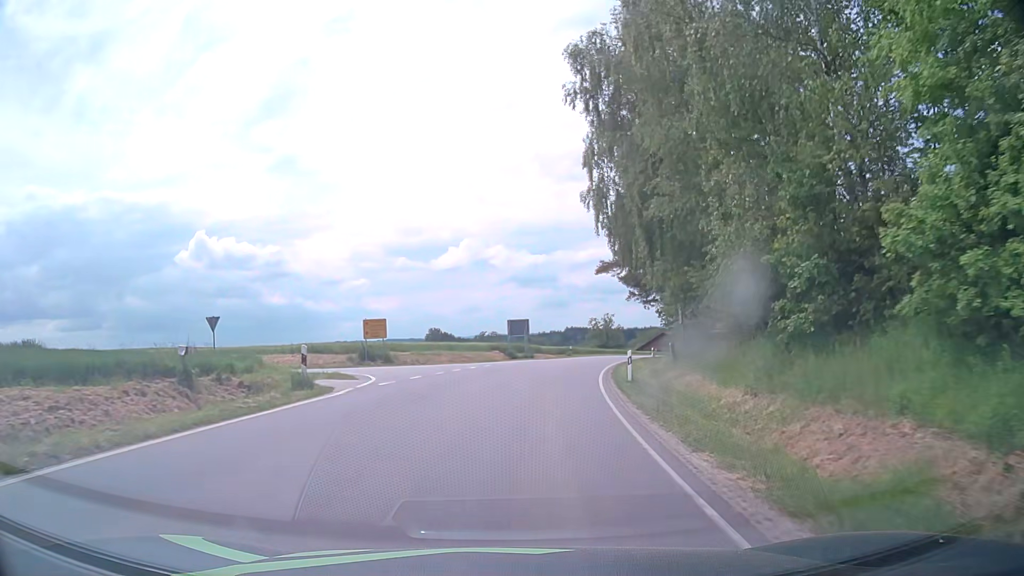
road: tertiary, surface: asphalt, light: Day
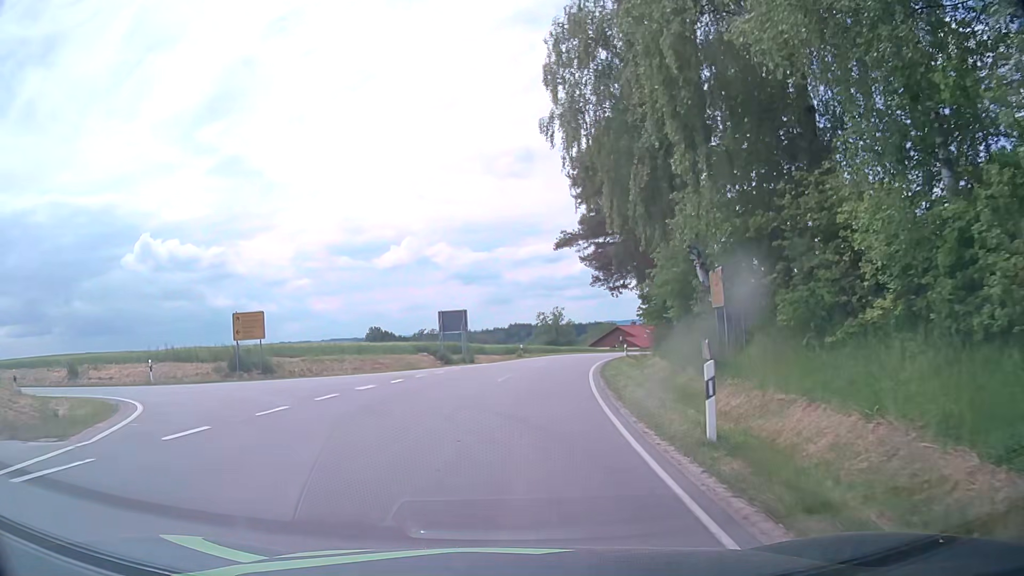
(+0.6, +12.8) m; +5°
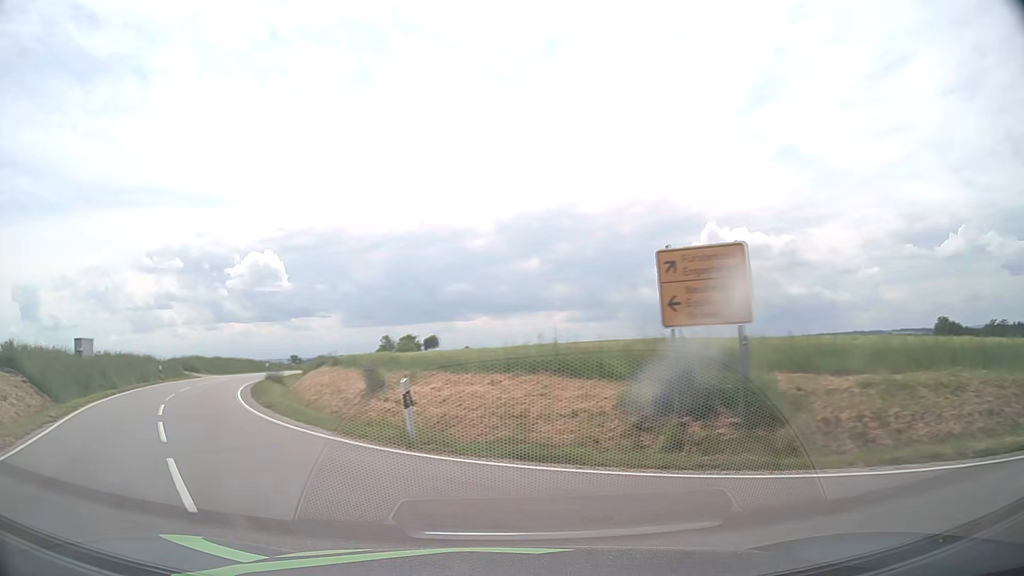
(-4.4, +20.0) m; -48°
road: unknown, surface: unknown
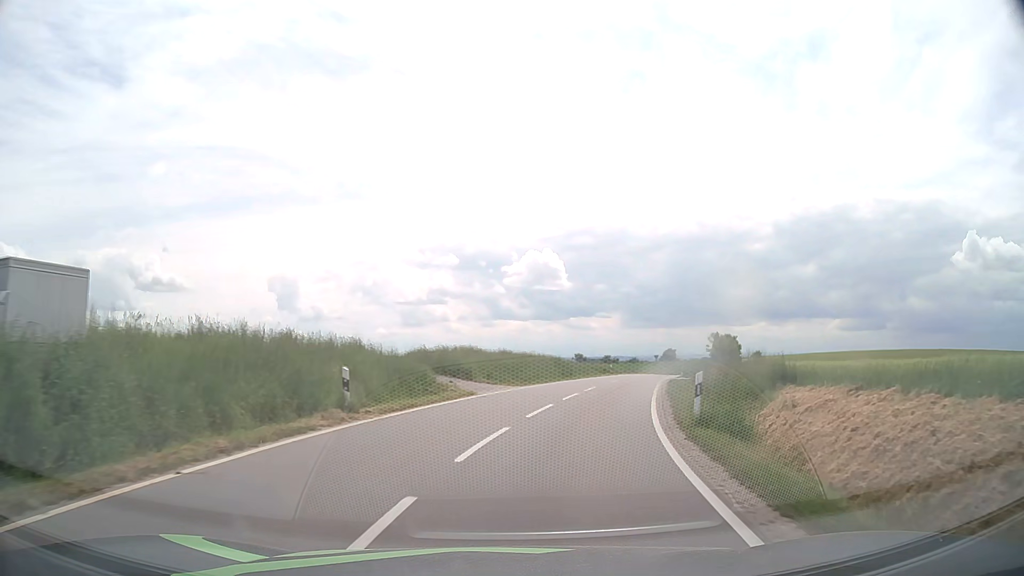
(-12.3, +25.7) m; -25°
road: tertiary
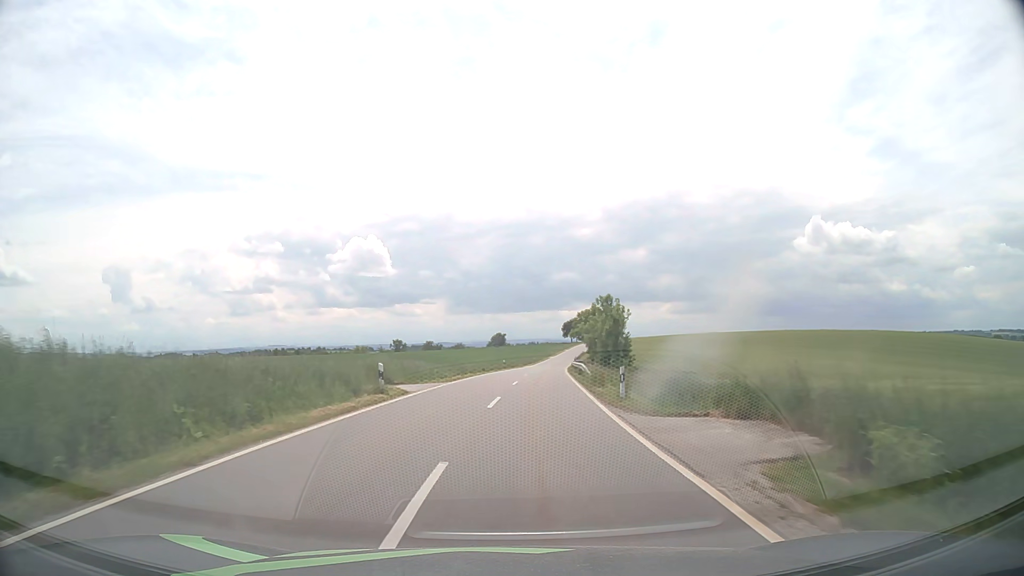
(+8.8, +46.5) m; +15°
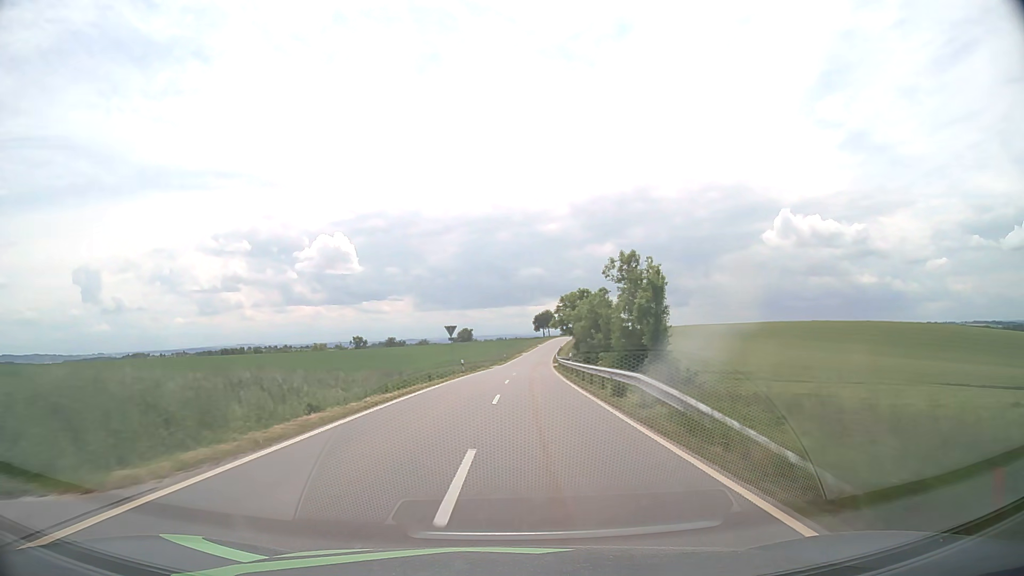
(+0.5, +23.6) m; +3°
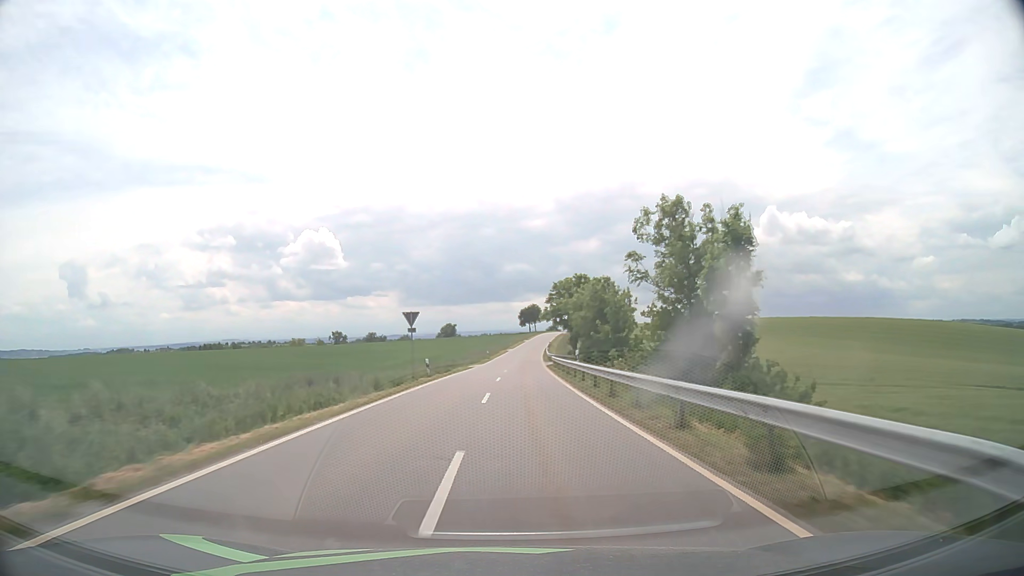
(+0.1, +12.6) m; +1°
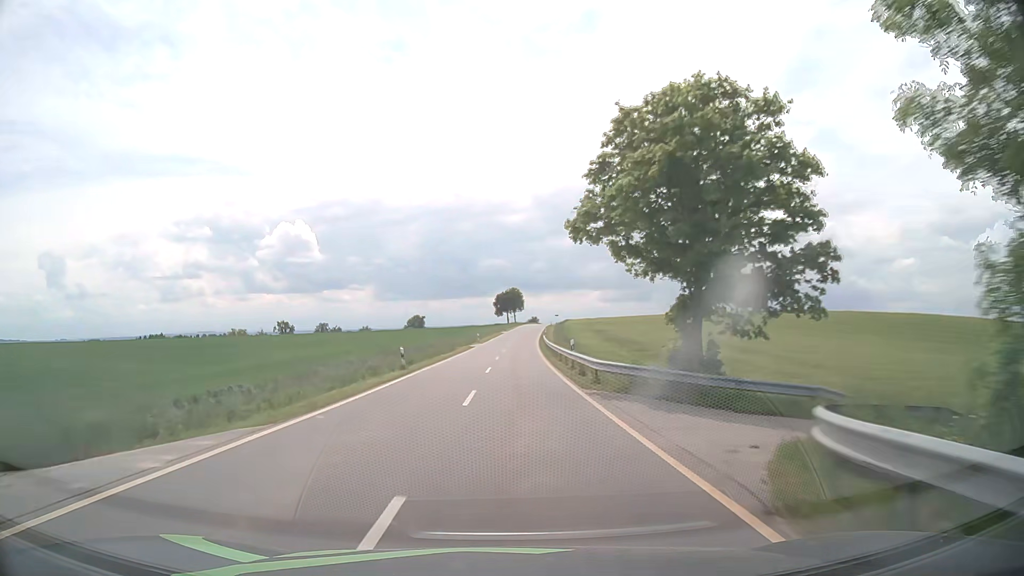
(+1.2, +51.6) m; +2°
(0, +10) (0, +20) (0, +30) (0, +40) (+1, +50) (+1, +60) (+1, +70) (+2, +80) (+3, +90) (+3, +100) m
